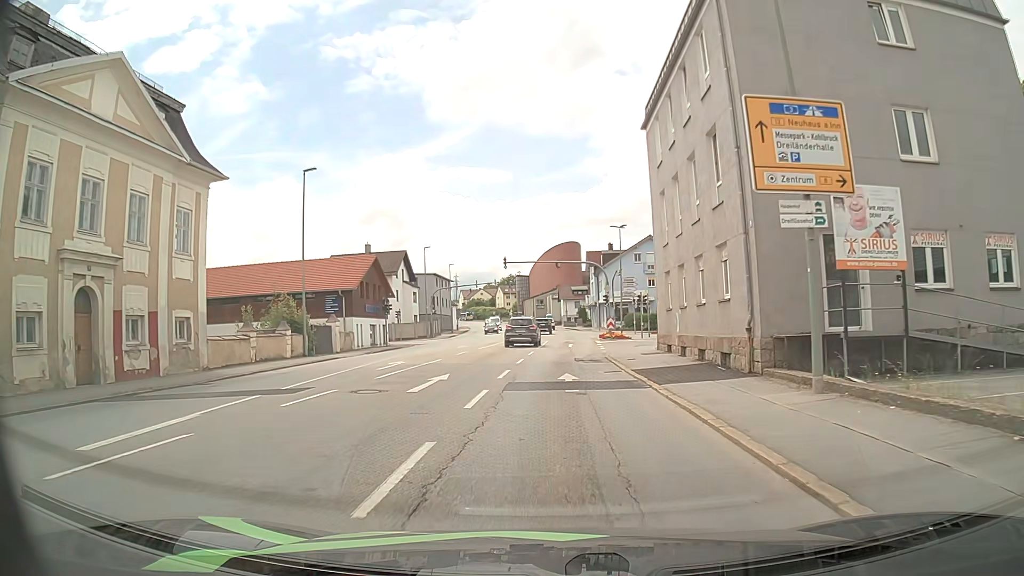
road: tertiary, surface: asphalt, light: Day
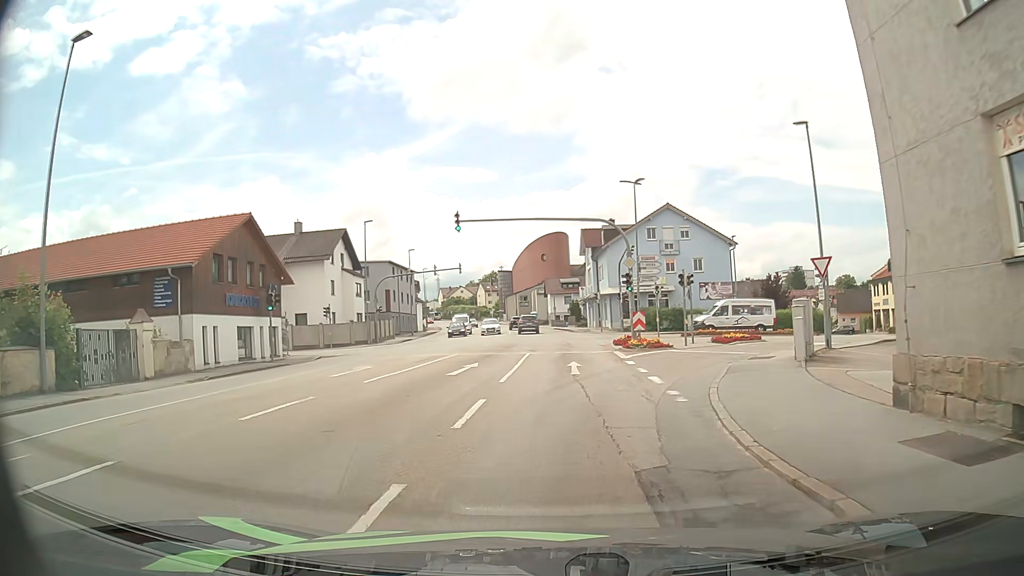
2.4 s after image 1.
(+0.1, +20.2) m; +1°
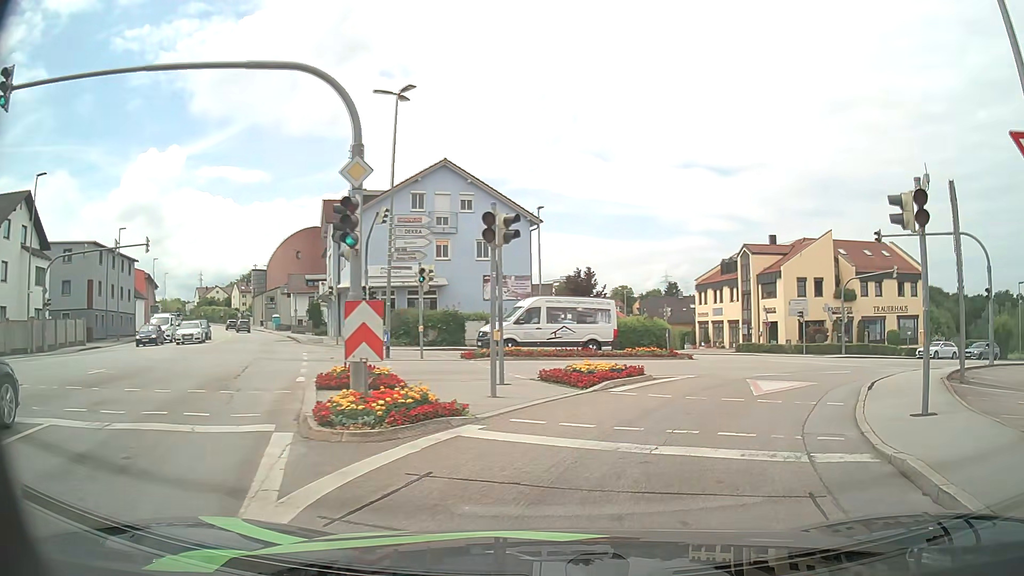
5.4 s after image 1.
(+2.0, +18.6) m; +19°
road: tertiary_link
(+2, +10) (+7, +19) (+13, +26) (+22, +31) (+31, +35) (+40, +39) (+50, +43) (+59, +46) (+69, +48) (+79, +49) m
